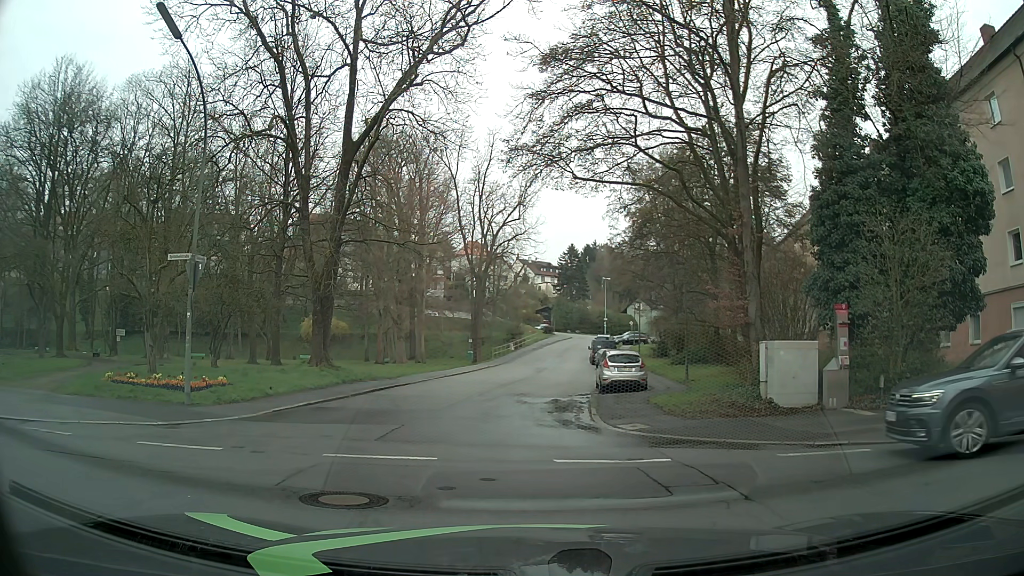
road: residential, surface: asphalt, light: Day
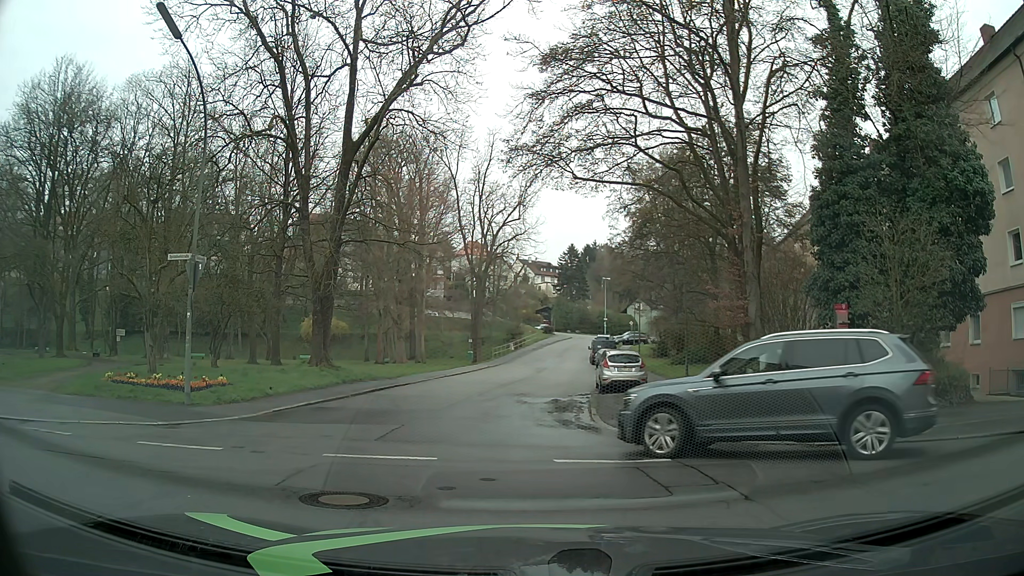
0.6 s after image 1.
(0.0, 0.0) m; 0°
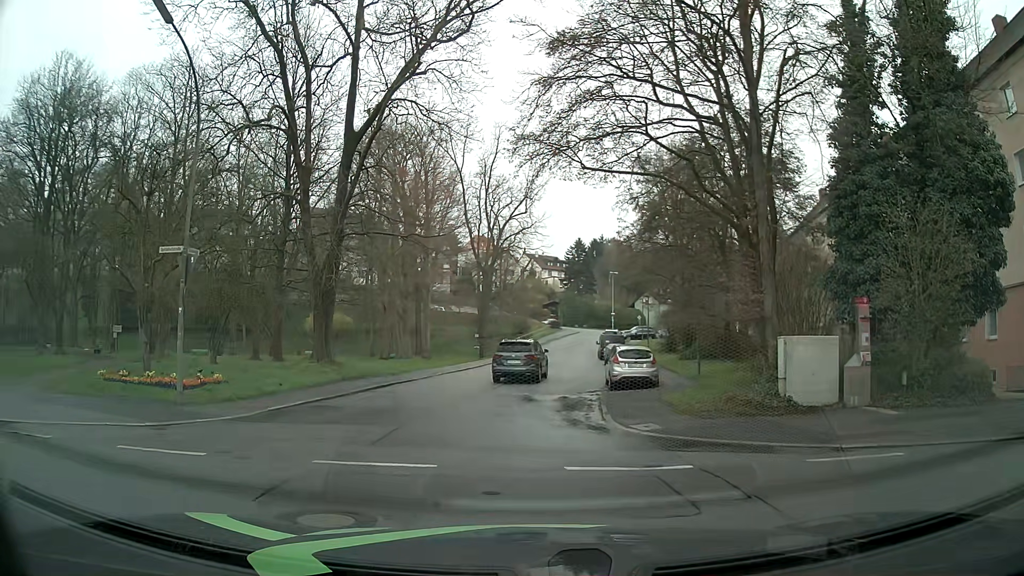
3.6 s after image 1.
(0.0, +0.8) m; 0°
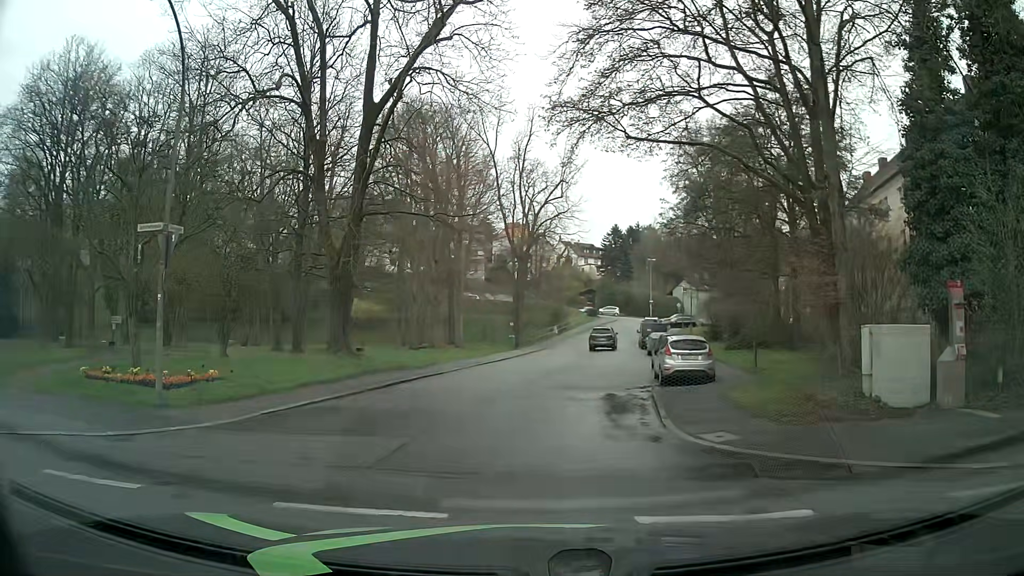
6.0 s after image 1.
(0.0, +2.8) m; -1°
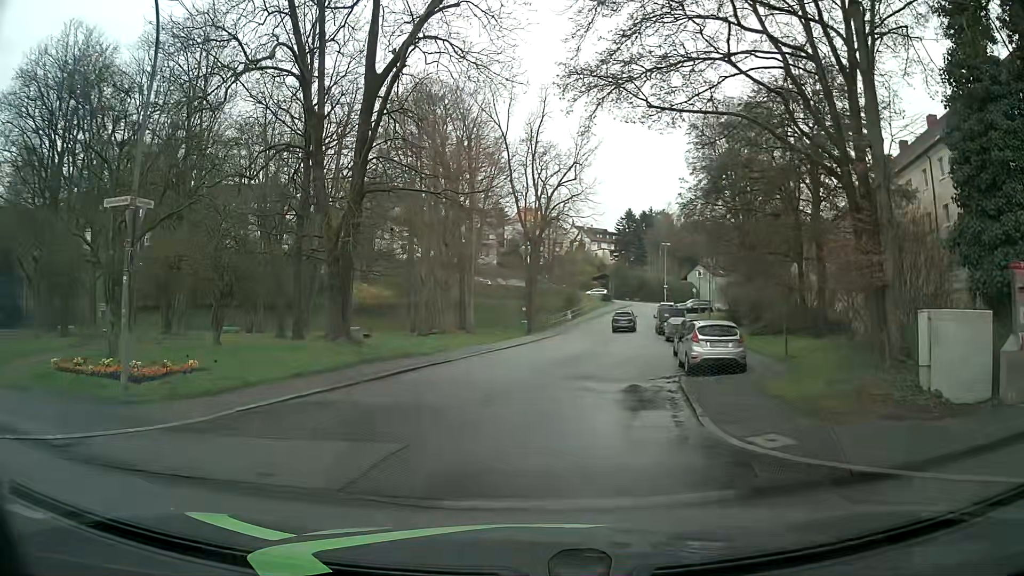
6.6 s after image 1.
(0.0, +1.9) m; 0°
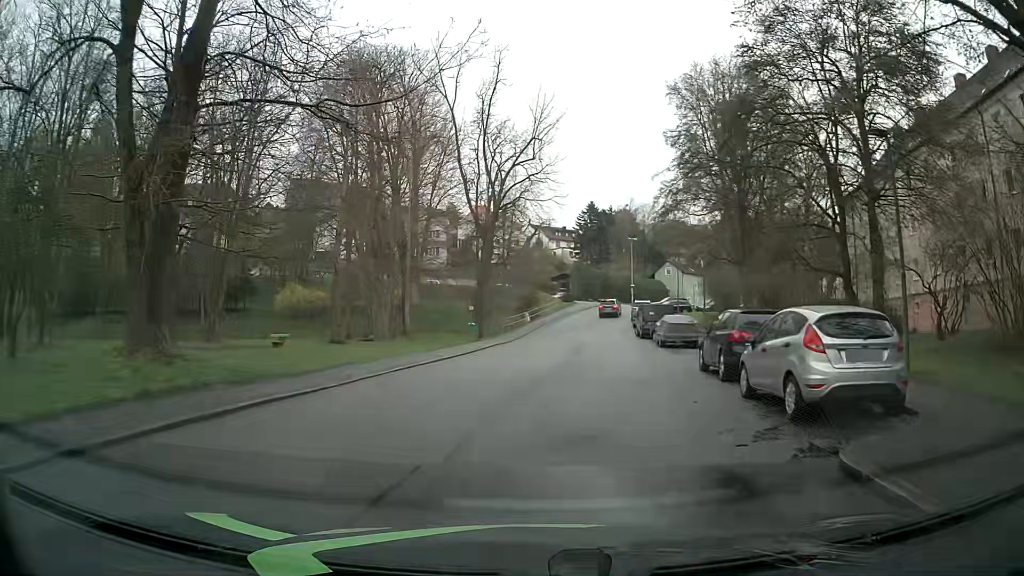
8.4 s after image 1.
(+0.3, +10.7) m; +3°
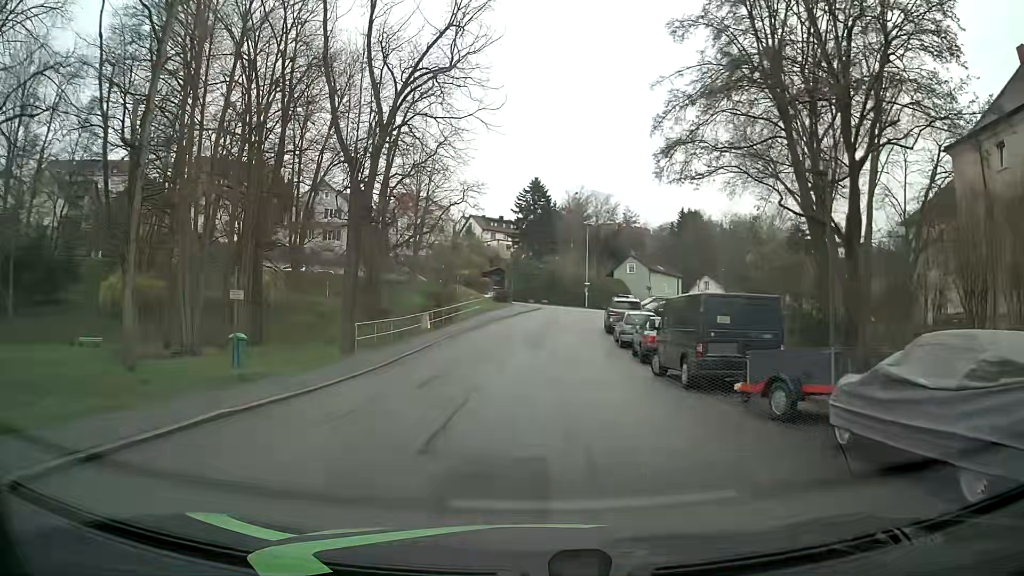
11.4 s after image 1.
(+1.7, +24.9) m; +6°
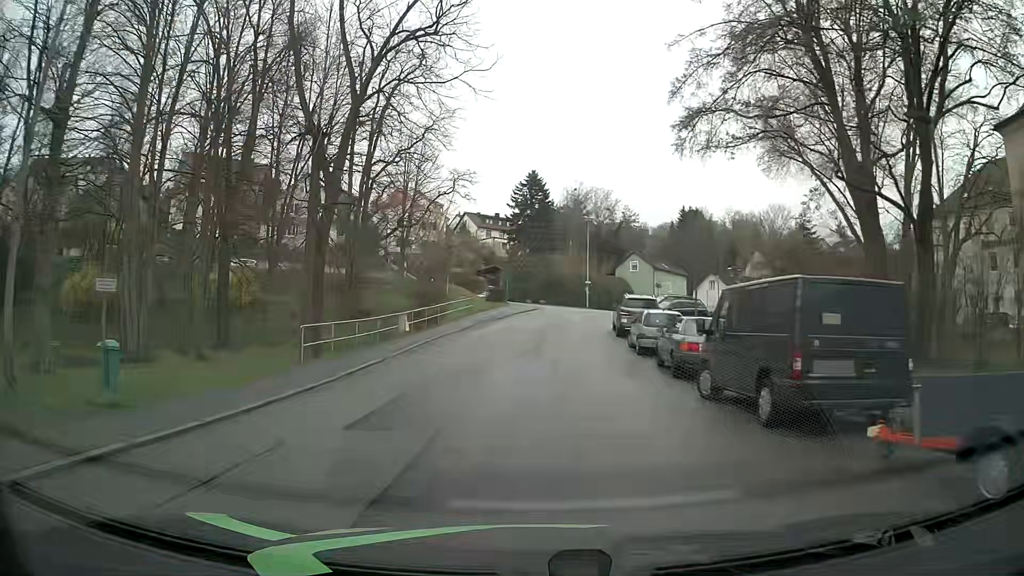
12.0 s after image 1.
(0.0, +5.2) m; 0°
(0, +10) (0, +20) (+1, +30) (+2, +40) (+5, +49) (+9, +59) (+13, +68) (+18, +77) (+24, +84) (+32, +91) m
